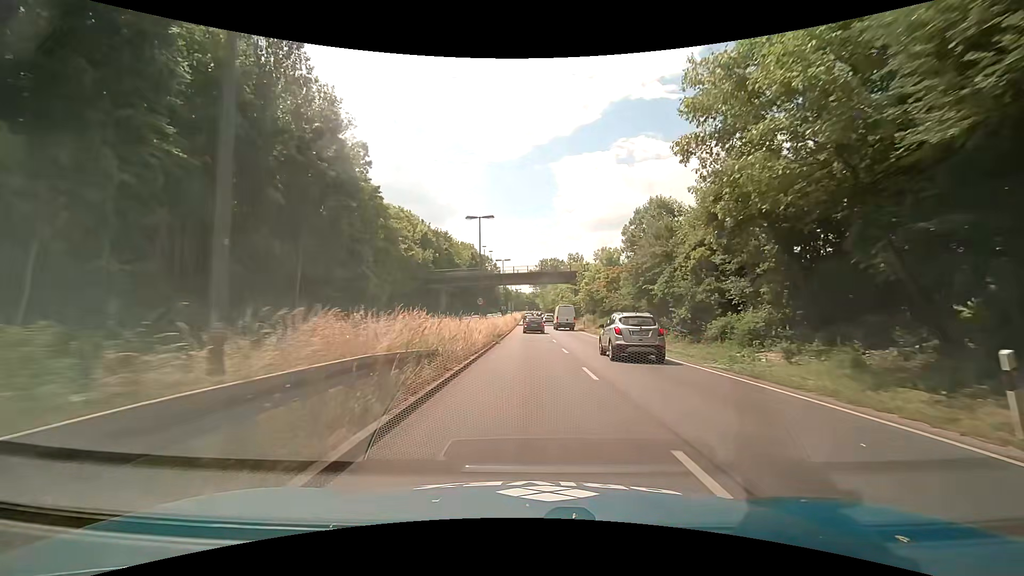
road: primary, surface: asphalt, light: Day
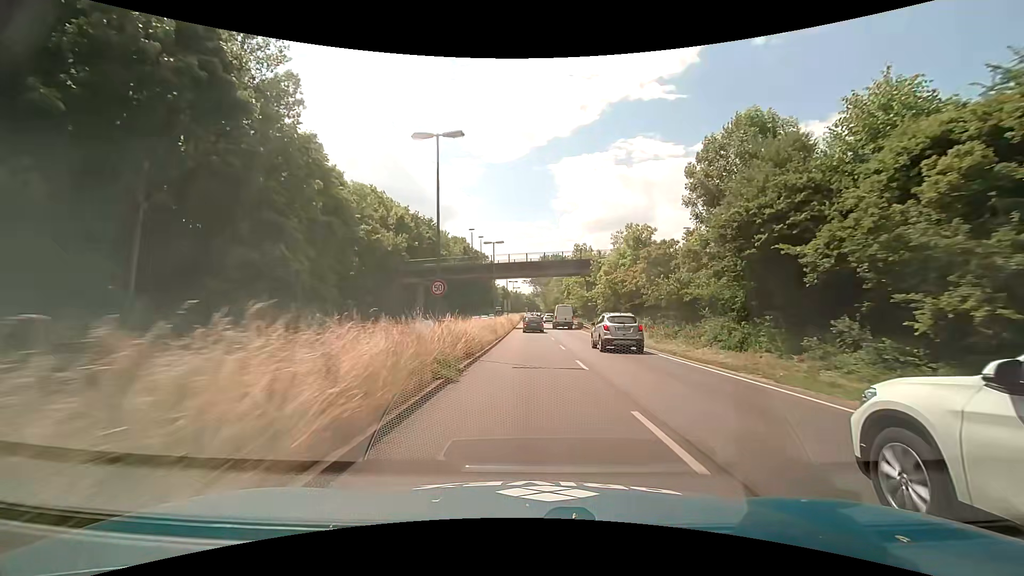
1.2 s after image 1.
(0.0, +15.8) m; 0°
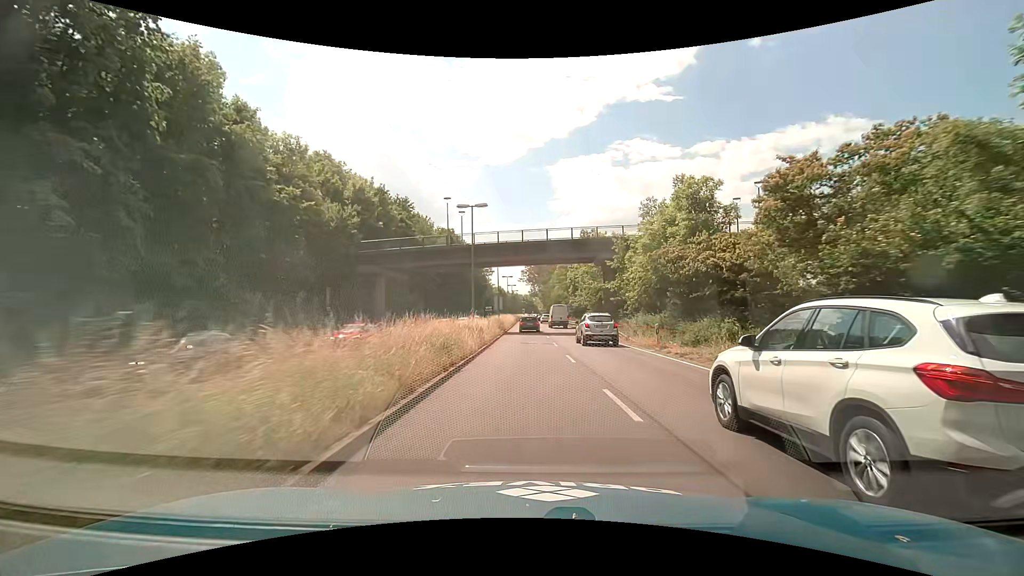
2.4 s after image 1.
(+0.1, +16.0) m; 0°
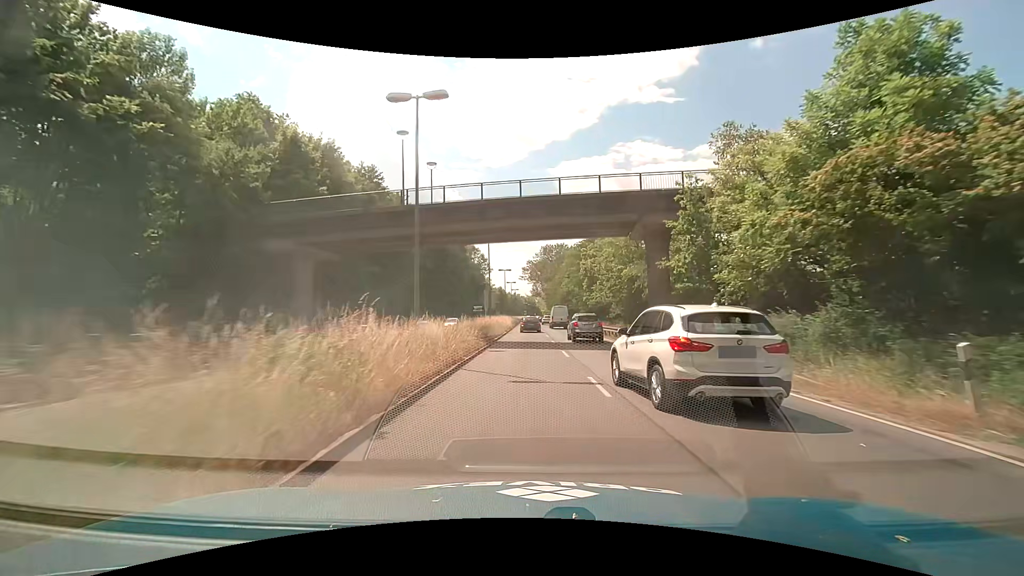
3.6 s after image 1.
(+0.1, +16.0) m; 0°
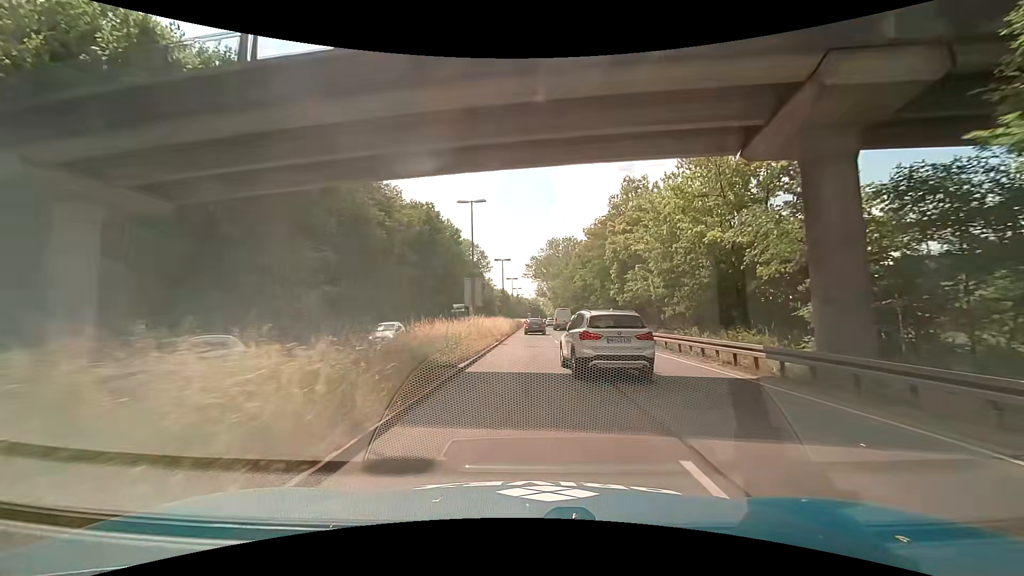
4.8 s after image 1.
(-0.1, +15.9) m; 0°
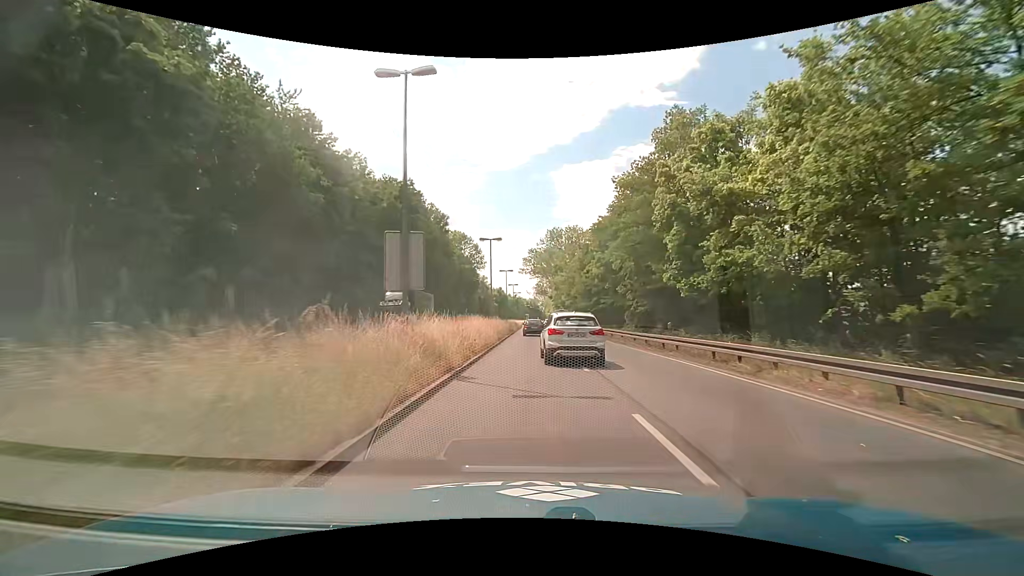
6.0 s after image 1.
(0.0, +15.8) m; 0°
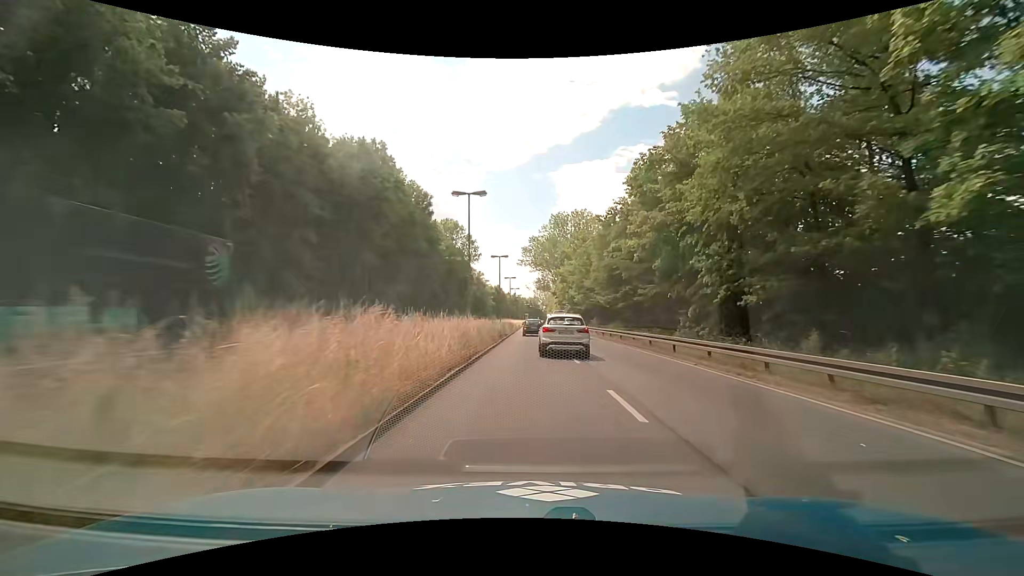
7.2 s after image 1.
(0.0, +15.6) m; 0°
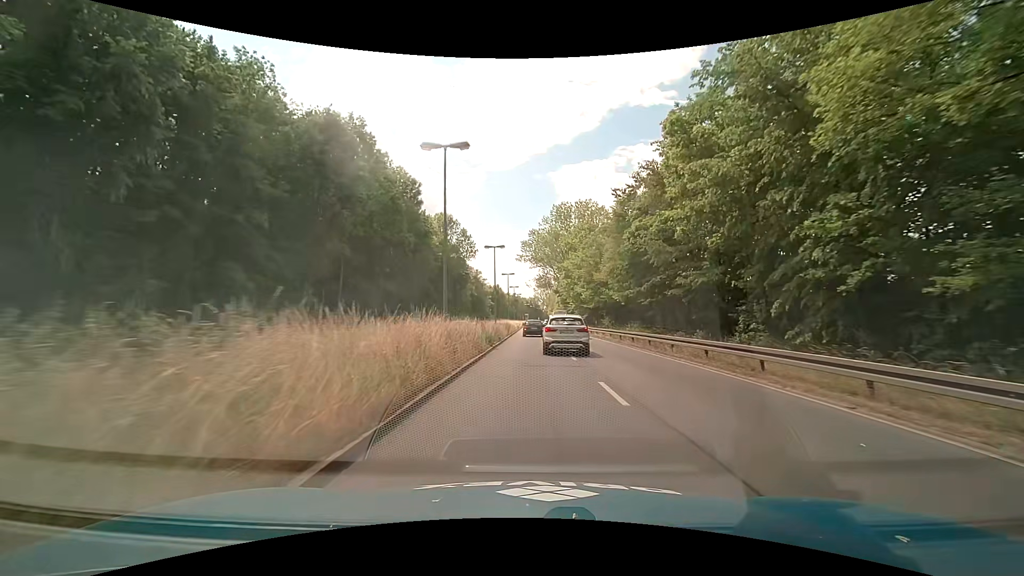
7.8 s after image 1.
(0.0, +7.7) m; 0°
(0, +10) (0, +20) (0, +30) (0, +40) (0, +50) (0, +60) (0, +70) (0, +80) (0, +90) (0, +100) m
